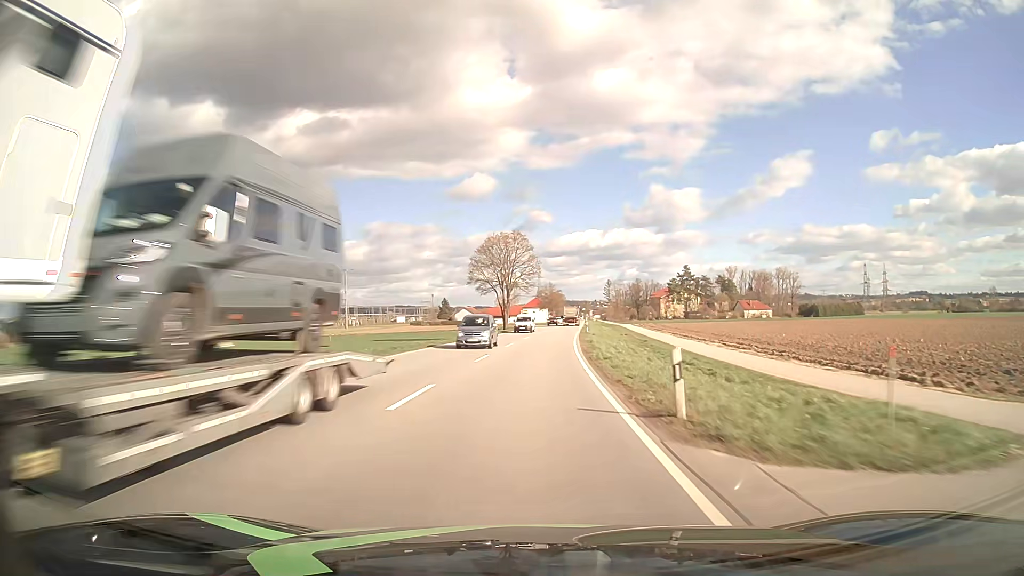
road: primary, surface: asphalt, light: Day
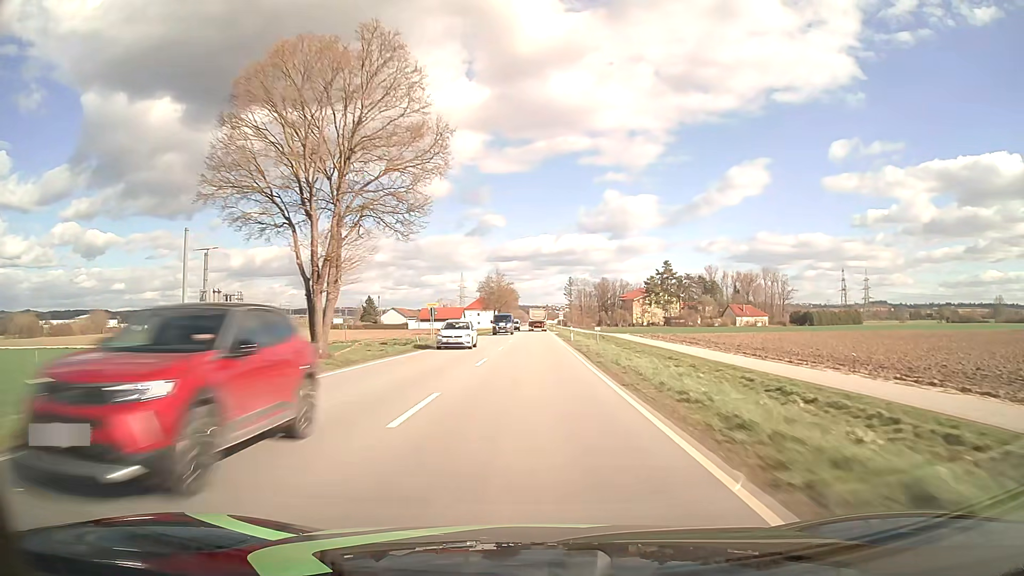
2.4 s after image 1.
(+2.3, +61.7) m; +4°
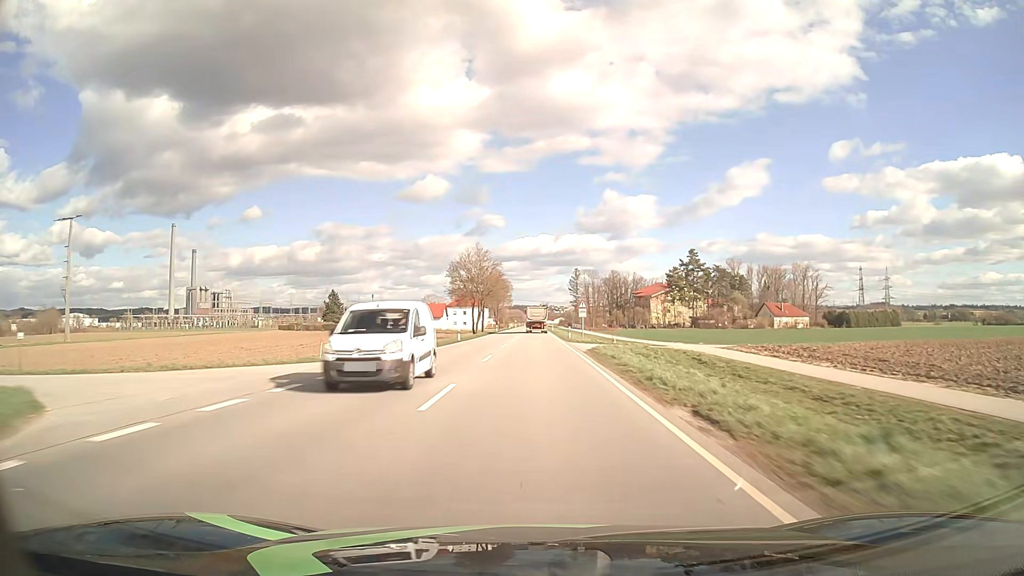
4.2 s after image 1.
(+0.2, +46.8) m; 0°
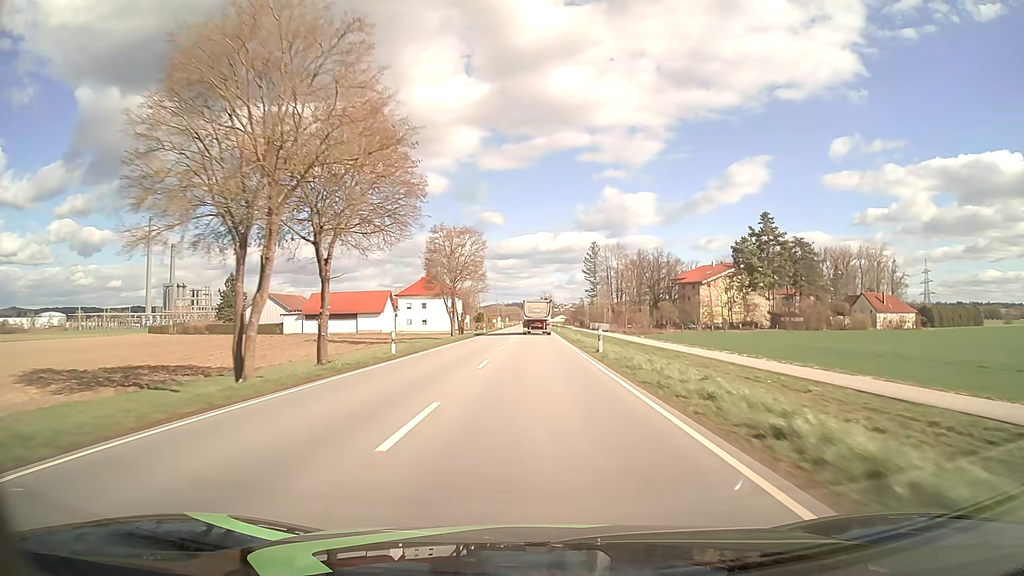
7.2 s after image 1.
(+0.1, +75.3) m; 0°
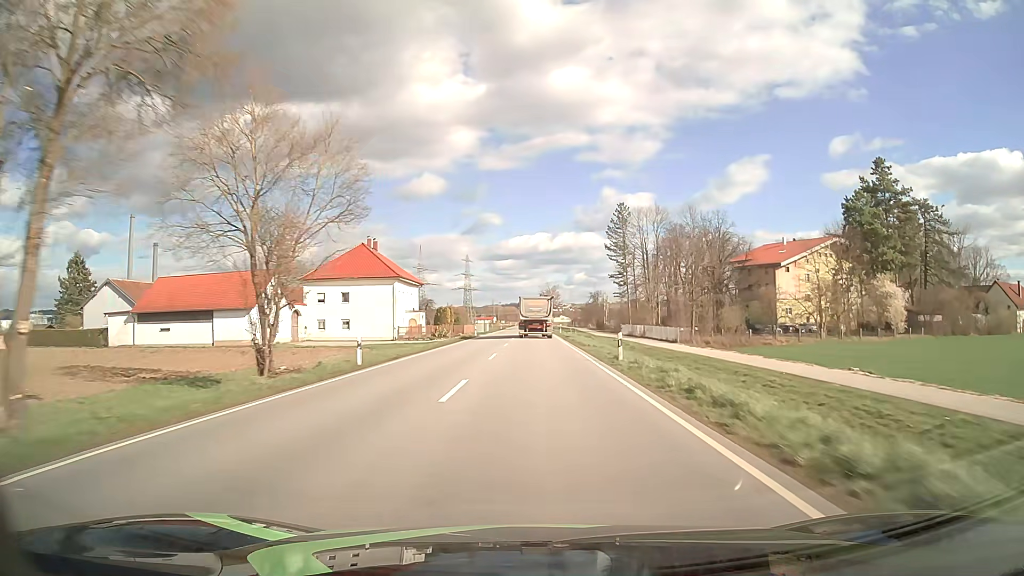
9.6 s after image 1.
(0.0, +56.0) m; 0°
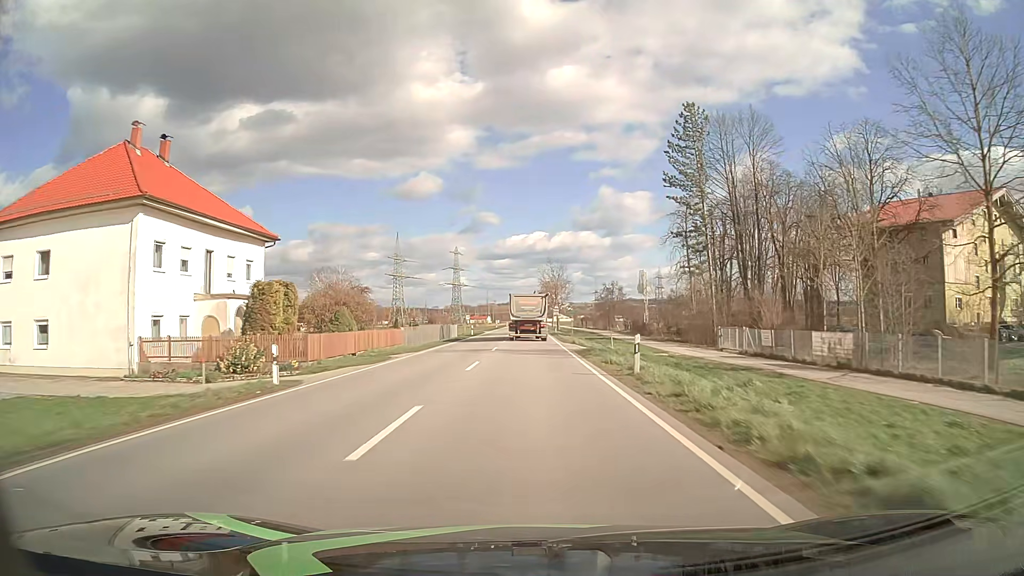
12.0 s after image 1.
(+0.2, +52.7) m; 0°
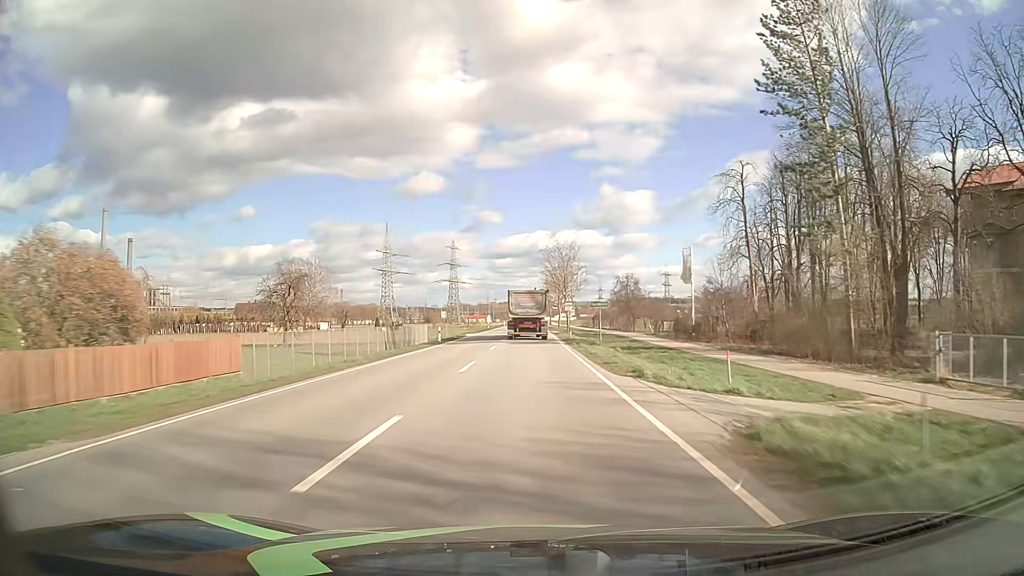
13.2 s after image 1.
(0.0, +25.4) m; 0°
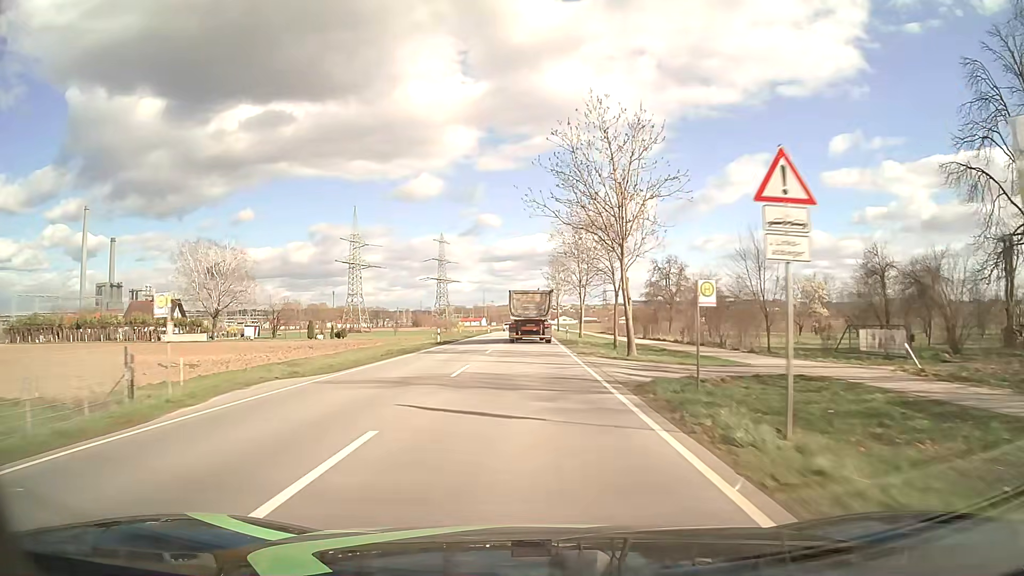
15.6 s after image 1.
(-0.1, +49.5) m; 0°
(0, +10) (0, +20) (0, +30) (0, +40) (0, +50) (0, +60) (0, +70) (0, +80) (0, +90) (0, +100) m
